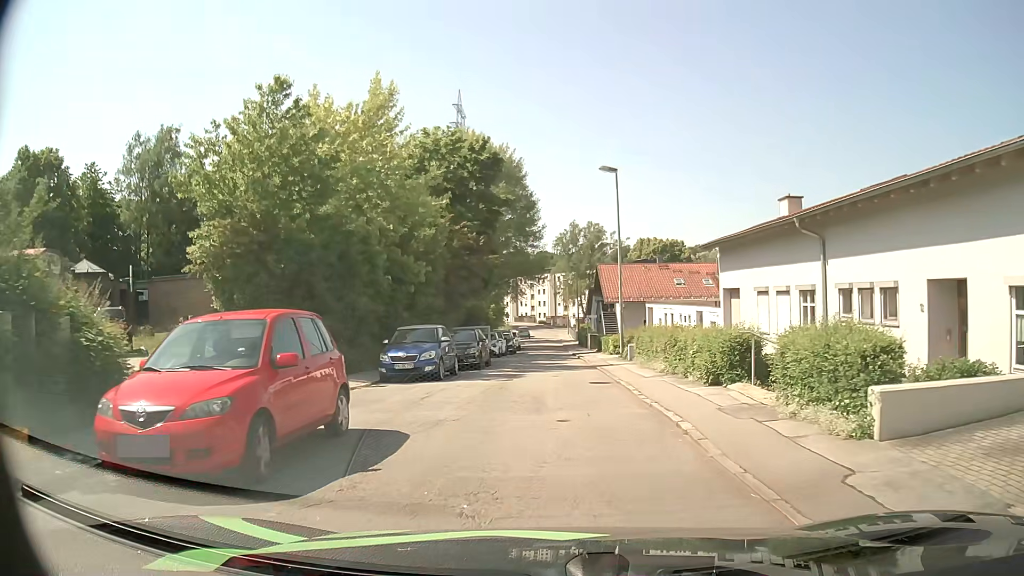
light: Day
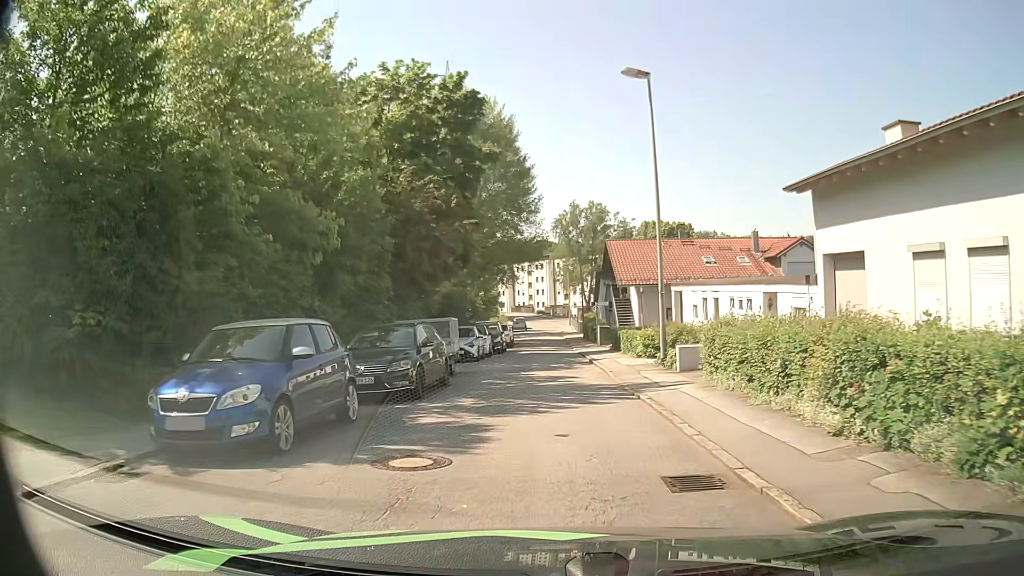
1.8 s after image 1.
(0.0, +10.7) m; 0°
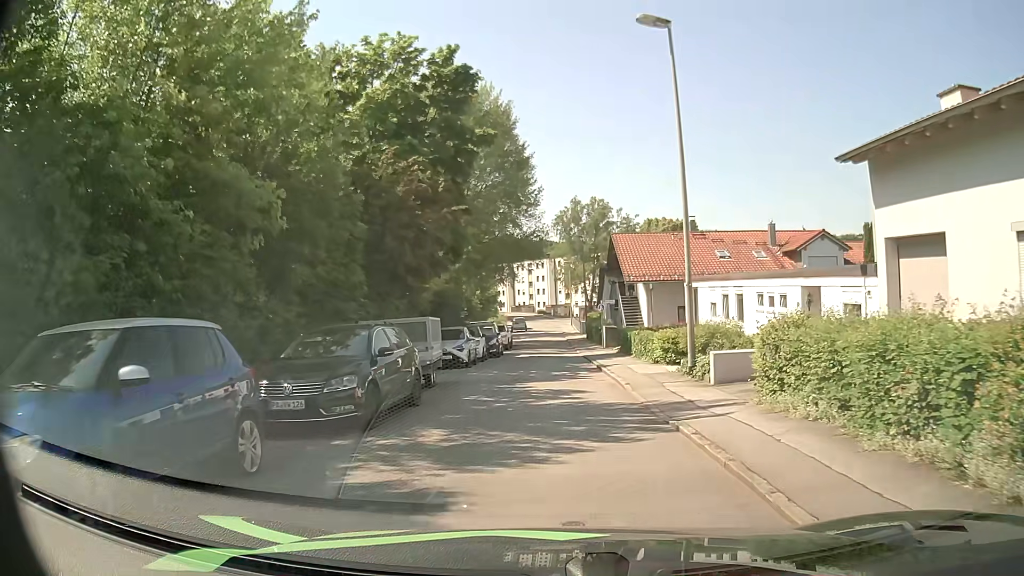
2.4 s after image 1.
(0.0, +3.5) m; -1°
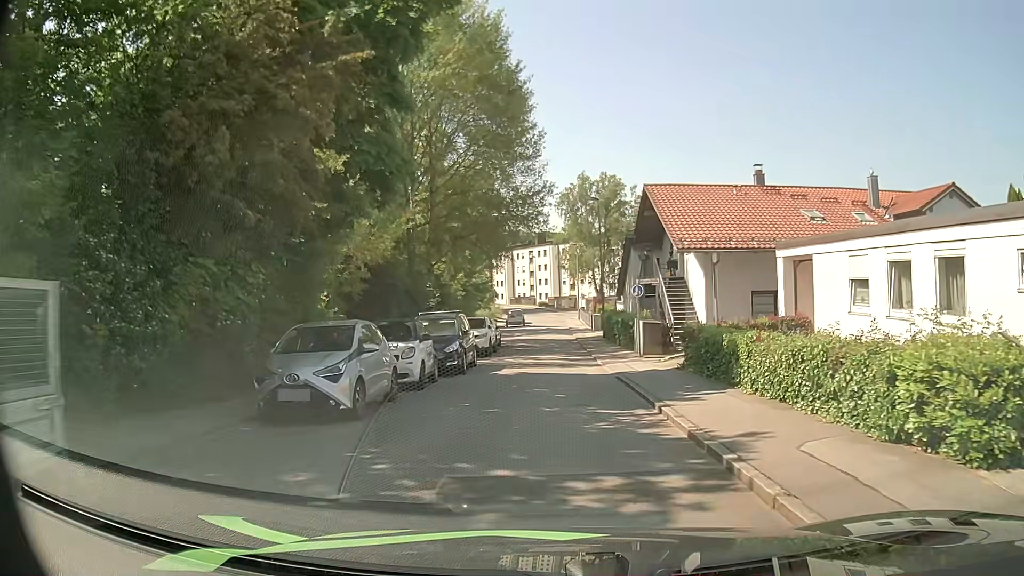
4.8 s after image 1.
(+0.1, +14.1) m; 0°
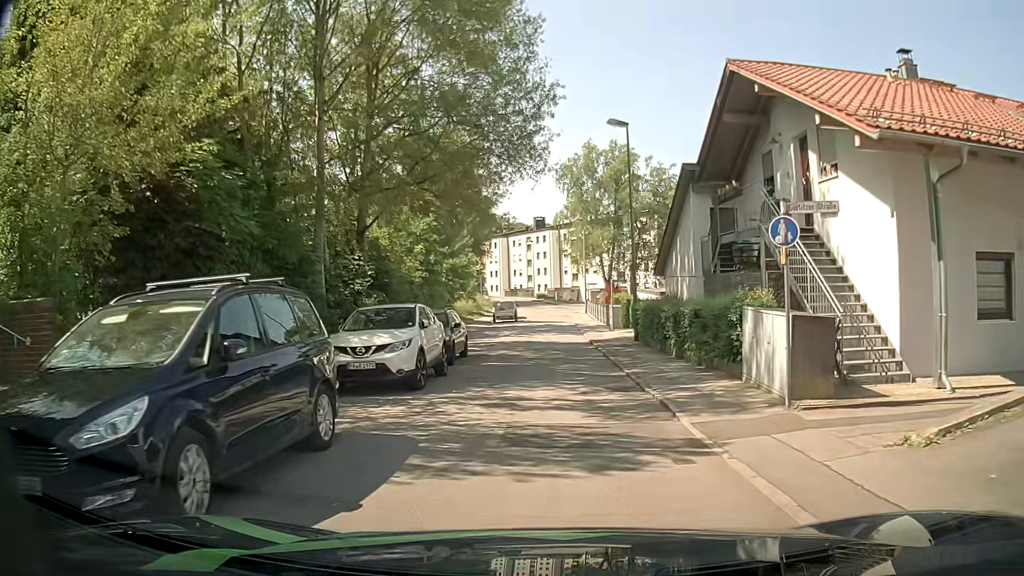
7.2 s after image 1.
(0.0, +14.5) m; 0°
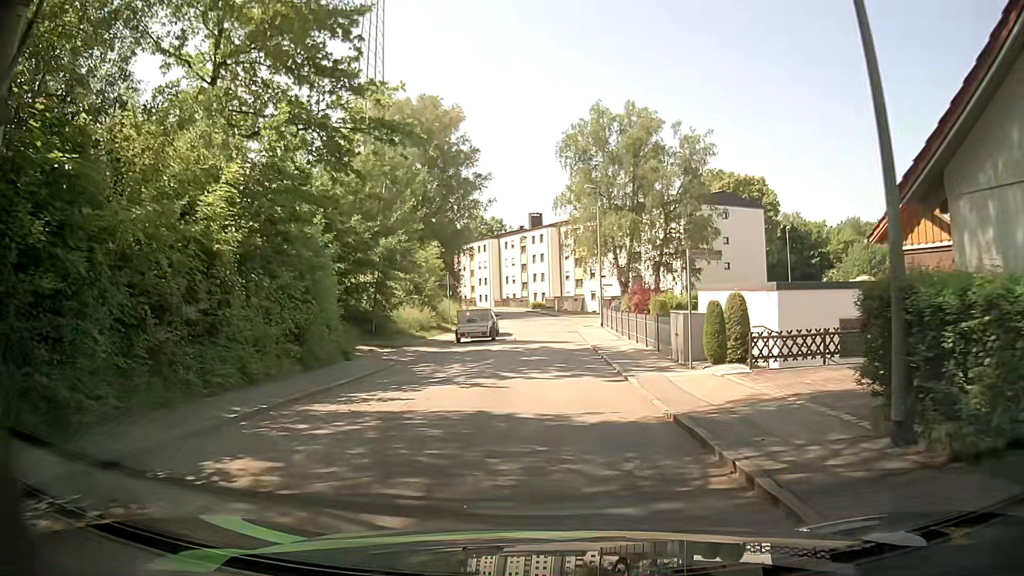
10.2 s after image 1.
(0.0, +19.2) m; 0°
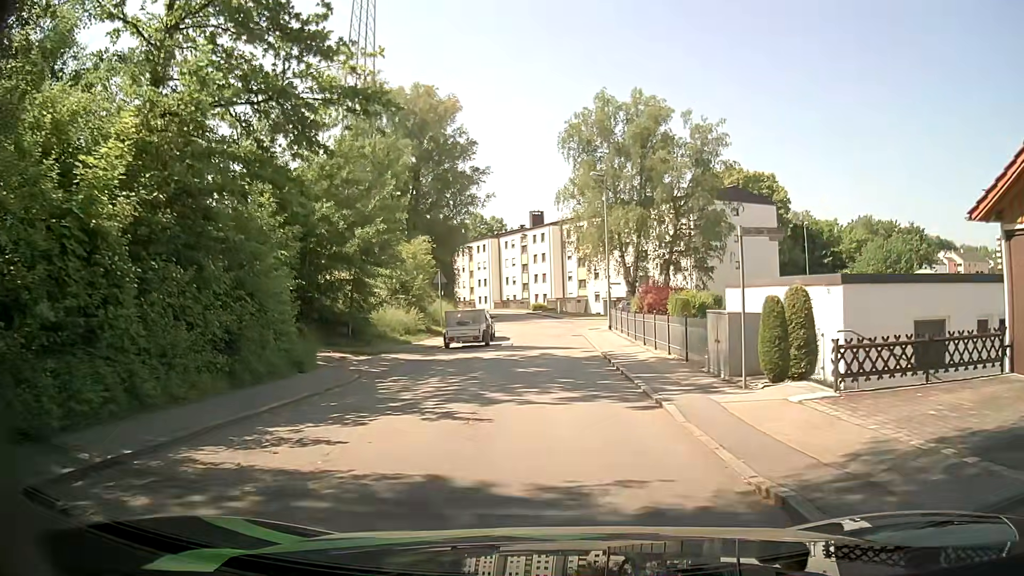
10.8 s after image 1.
(0.0, +4.0) m; 0°
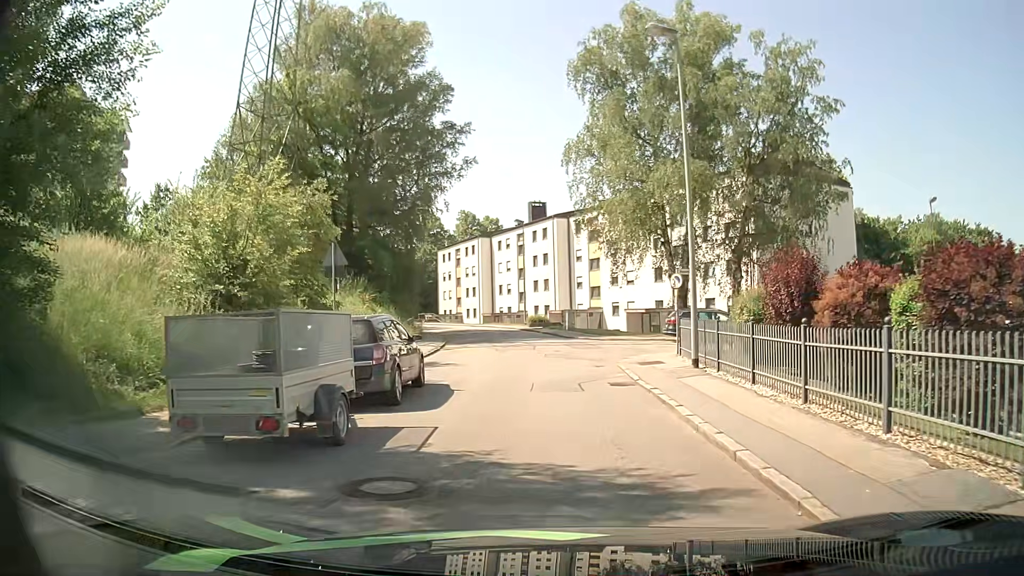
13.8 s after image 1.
(-0.3, +19.8) m; 0°
(0, +10) (0, +20) (0, +30) (-1, +40) (-4, +50) (-8, +59) (-13, +67) (-20, +74) (-27, +81) (-35, +88) m
